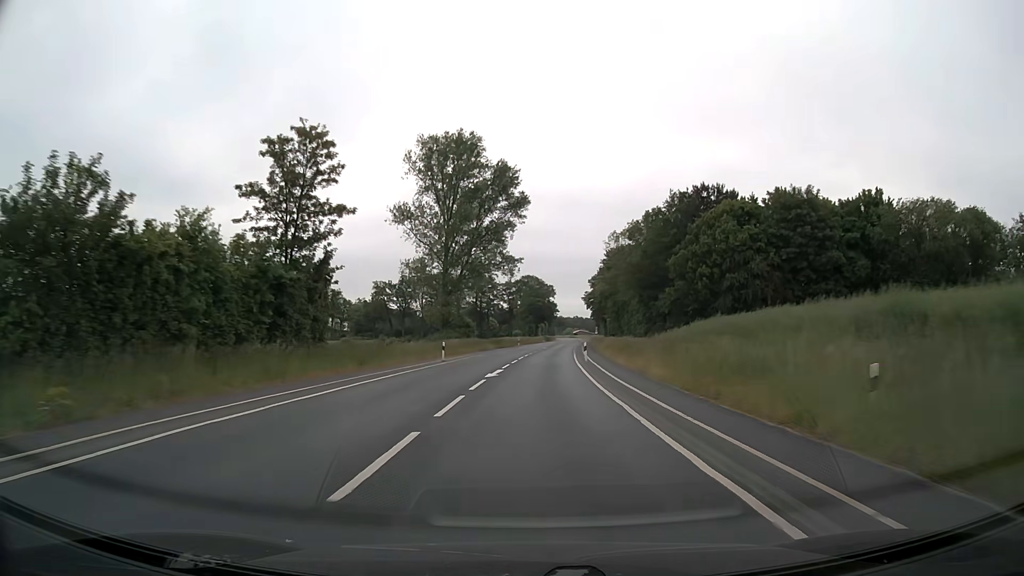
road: secondary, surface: asphalt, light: Day
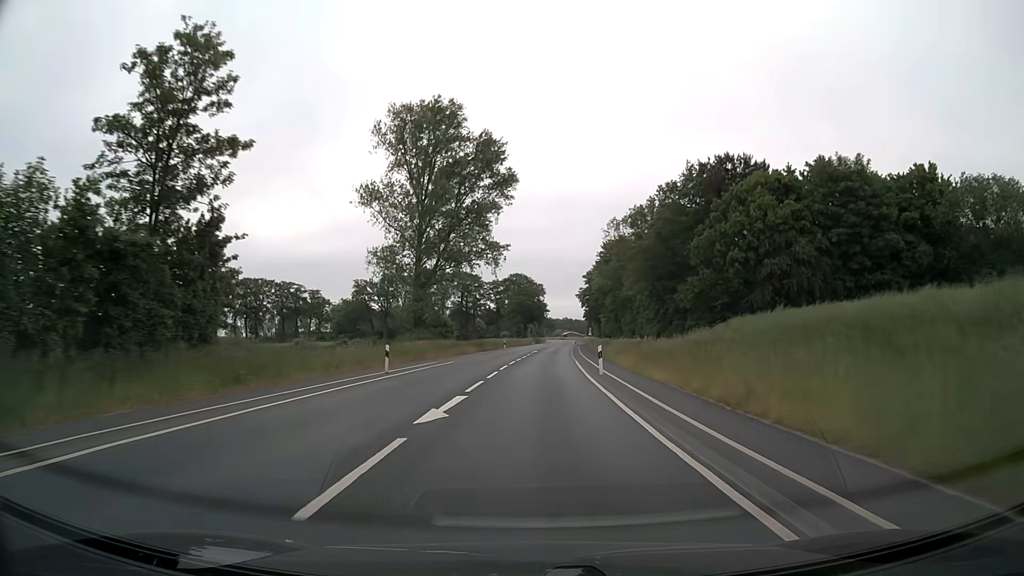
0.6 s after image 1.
(+0.1, +12.6) m; +1°
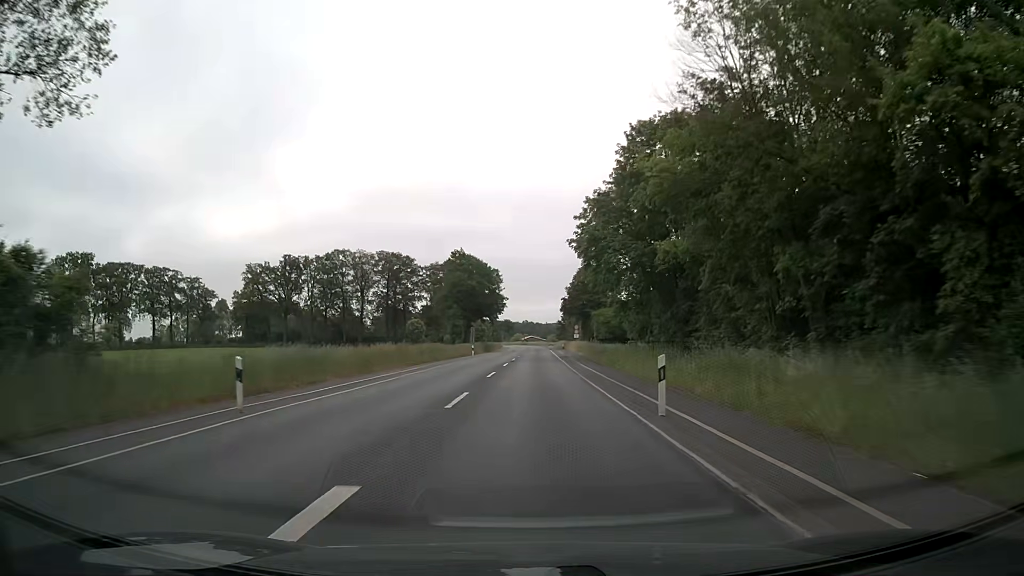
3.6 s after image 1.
(+2.0, +63.2) m; +4°
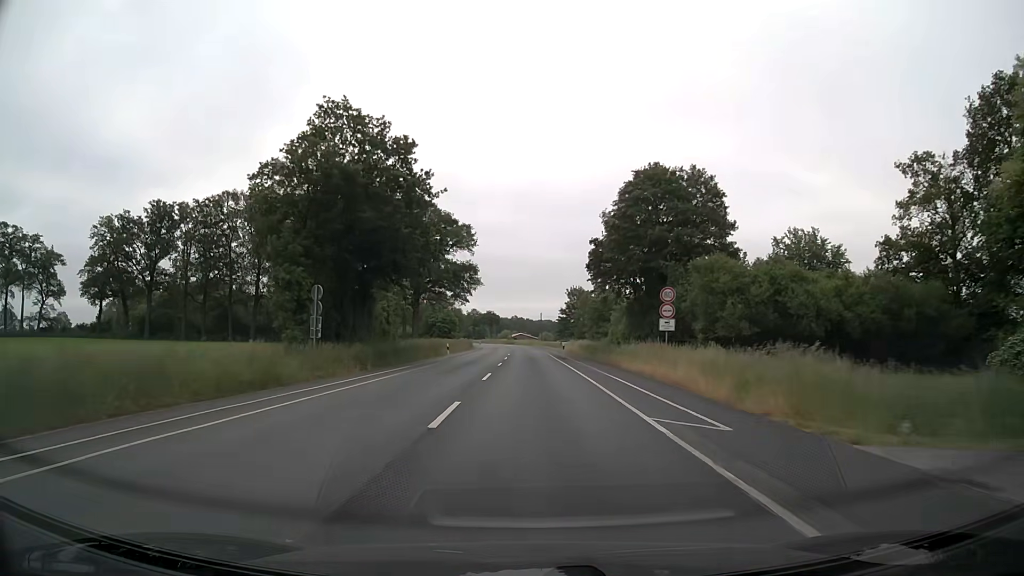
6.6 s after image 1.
(+0.5, +63.3) m; +1°
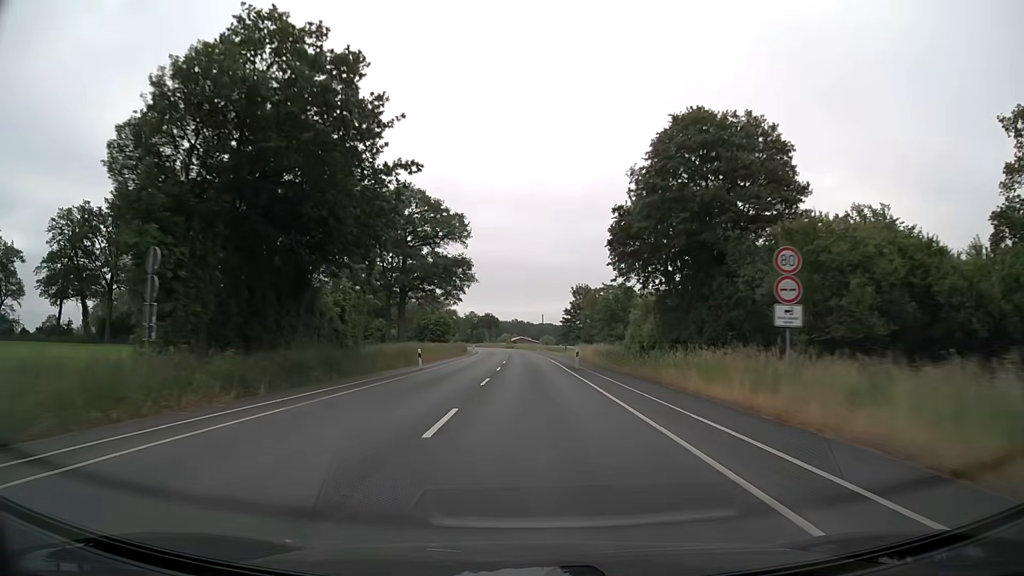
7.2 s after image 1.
(0.0, +12.7) m; 0°
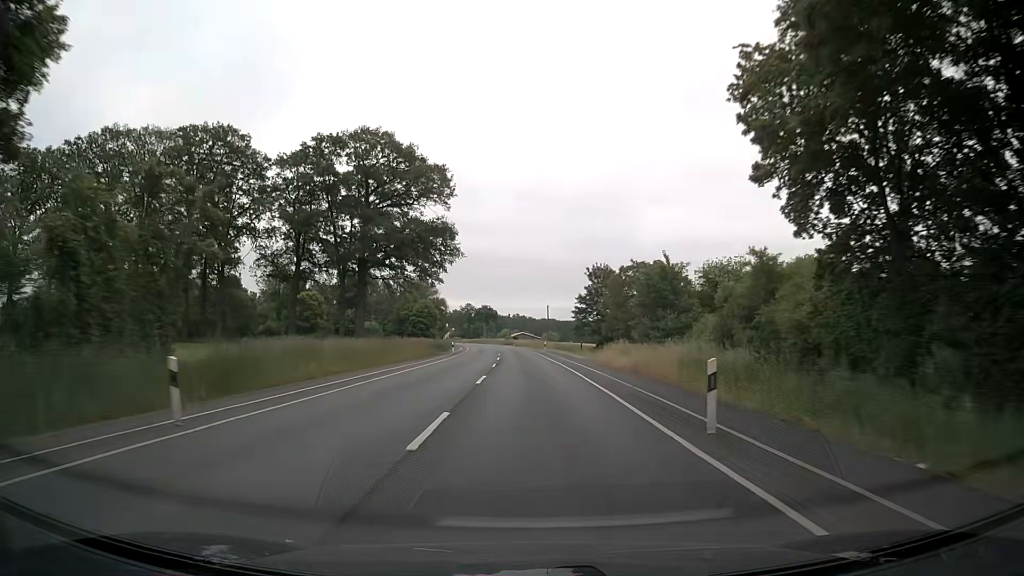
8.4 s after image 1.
(-0.2, +25.3) m; 0°
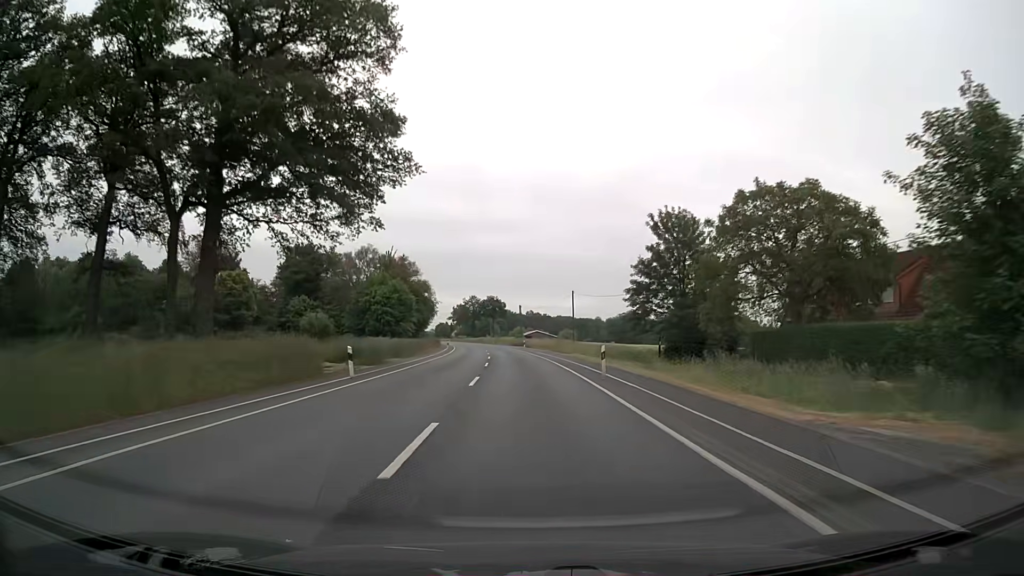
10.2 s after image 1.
(-0.4, +38.0) m; -1°
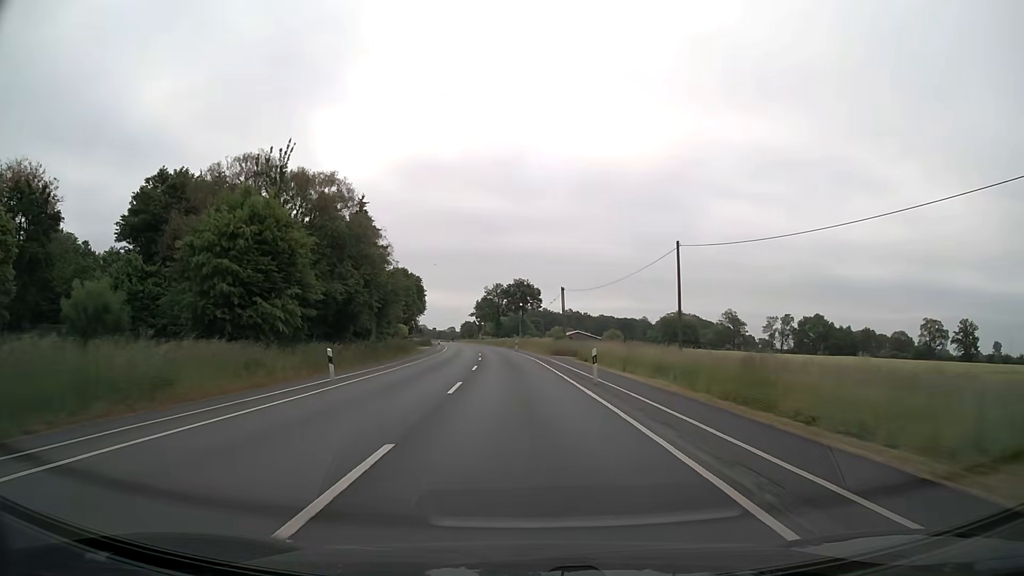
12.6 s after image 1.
(-1.3, +50.6) m; -3°
(0, +10) (0, +20) (-1, +30) (-1, +40) (-2, +50) (-3, +60) (-3, +70) (-4, +80) (-6, +90) (-7, +100) m
